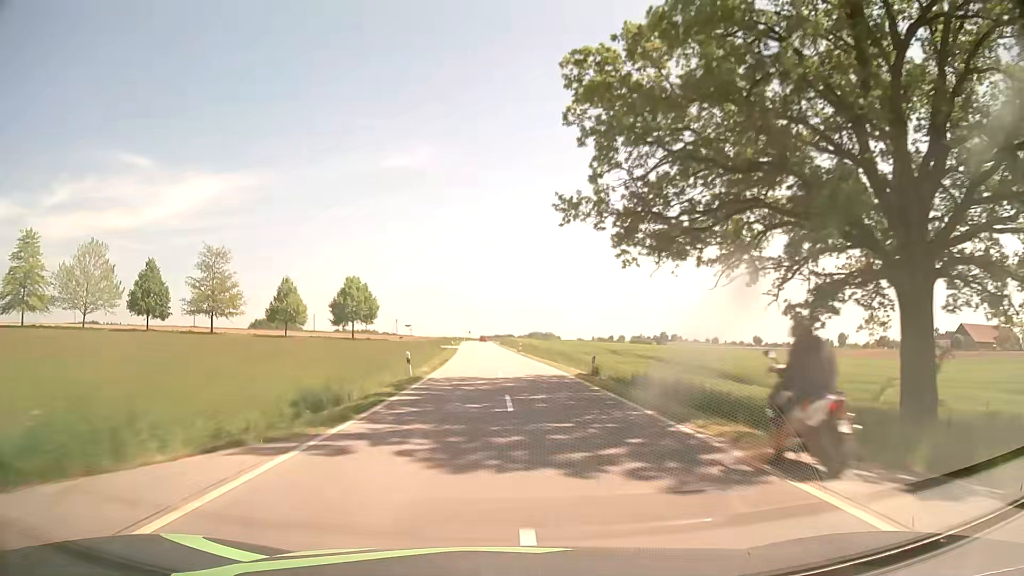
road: tertiary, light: Day
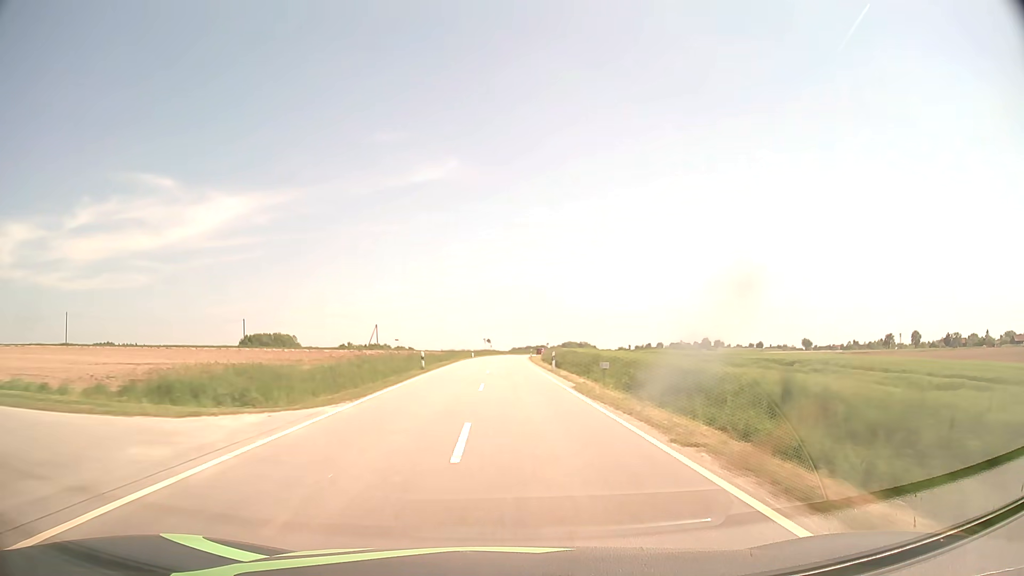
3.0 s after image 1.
(-2.2, +78.4) m; -3°
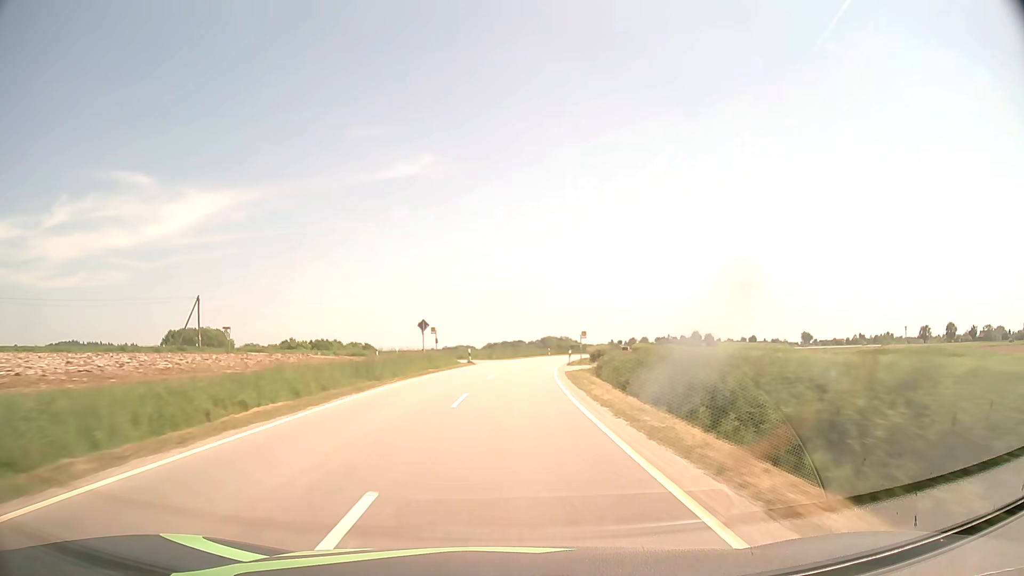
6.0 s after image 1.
(+0.3, +78.6) m; +2°
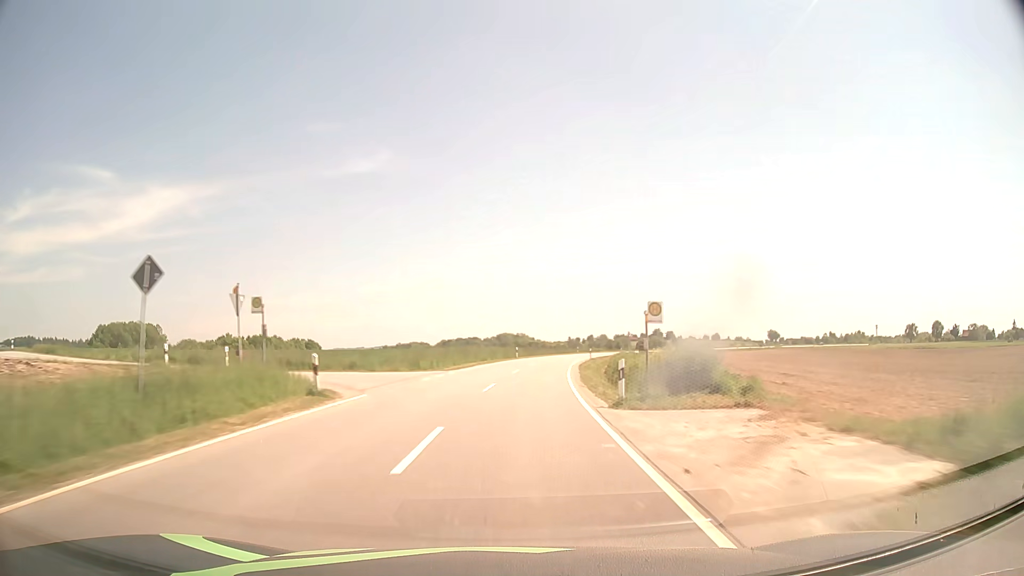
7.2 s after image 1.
(+0.8, +31.6) m; +3°
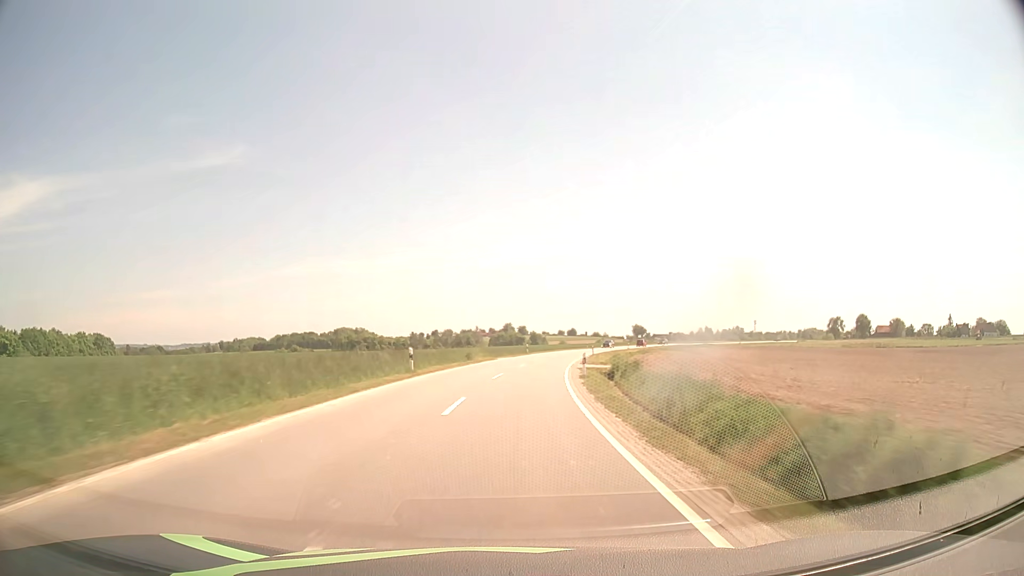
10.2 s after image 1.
(+9.5, +78.5) m; +14°
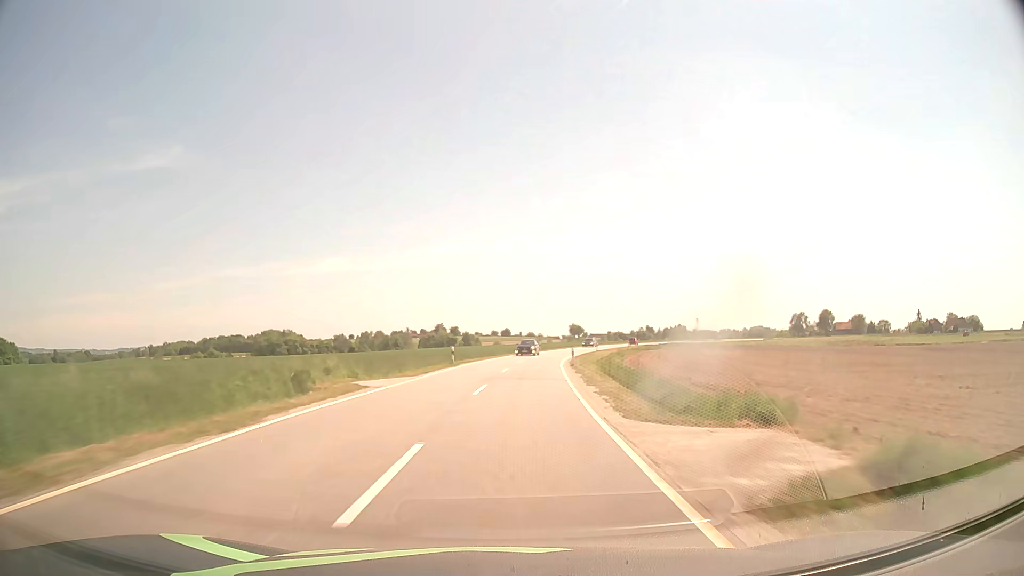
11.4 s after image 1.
(+1.5, +31.7) m; +6°
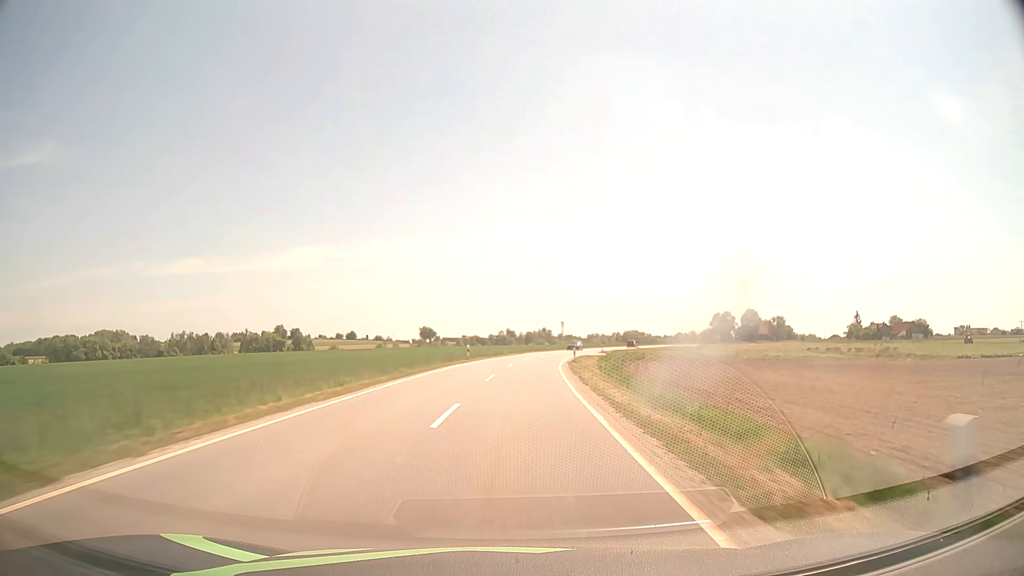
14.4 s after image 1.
(+8.4, +78.6) m; +12°
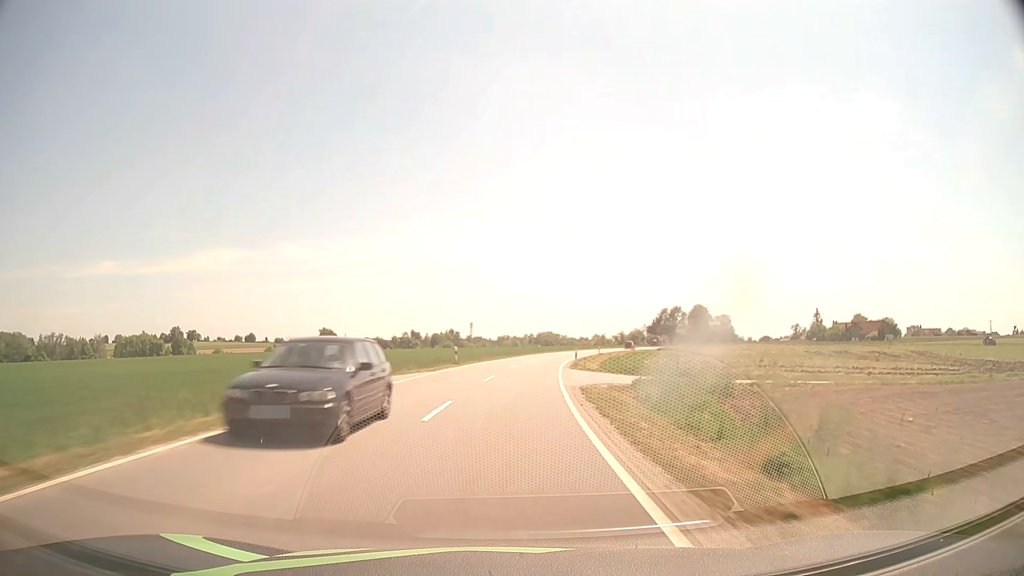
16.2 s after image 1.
(+3.0, +47.2) m; +8°
(0, +10) (+1, +20) (+1, +30) (+2, +40) (+3, +50) (+5, +60) (+7, +70) (+9, +79) (+11, +89) (+14, +99) m
